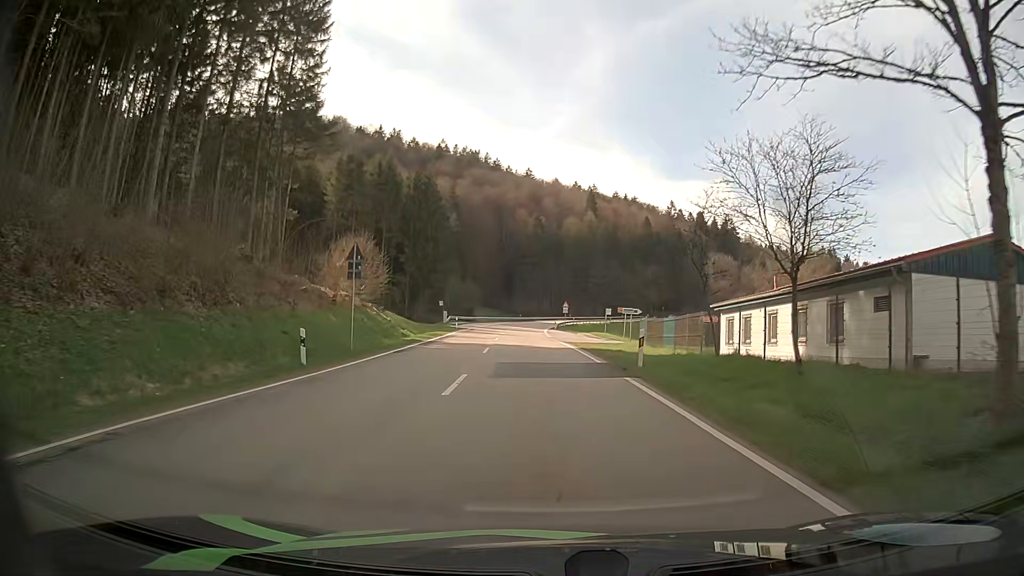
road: secondary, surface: asphalt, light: Day
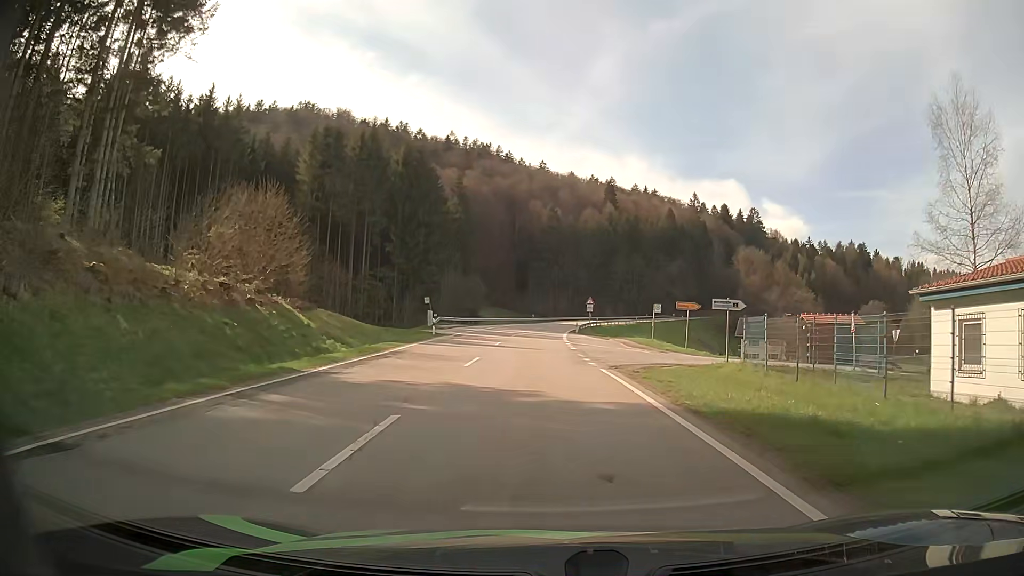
(0.0, +19.7) m; 0°
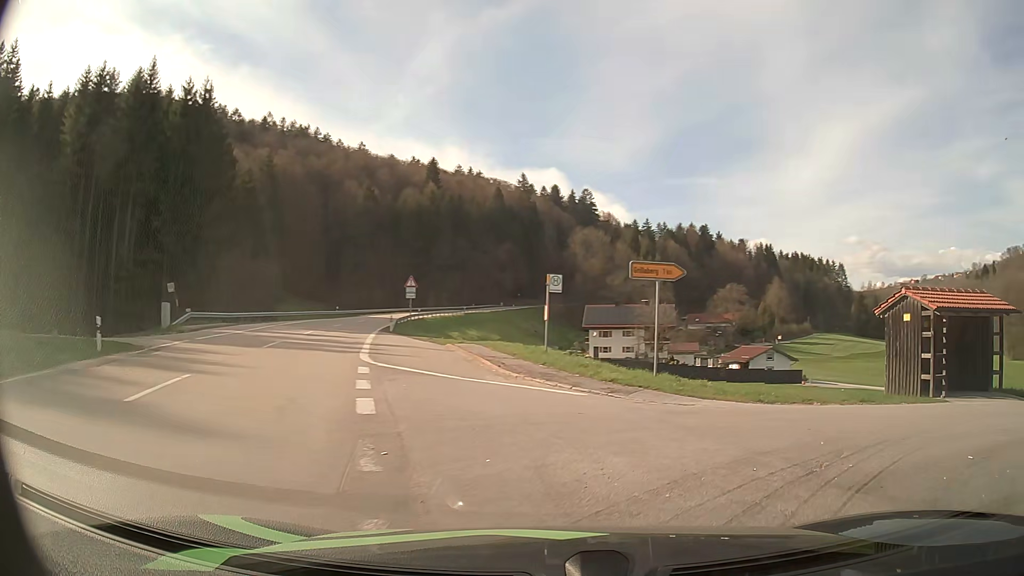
(+0.6, +22.2) m; +15°
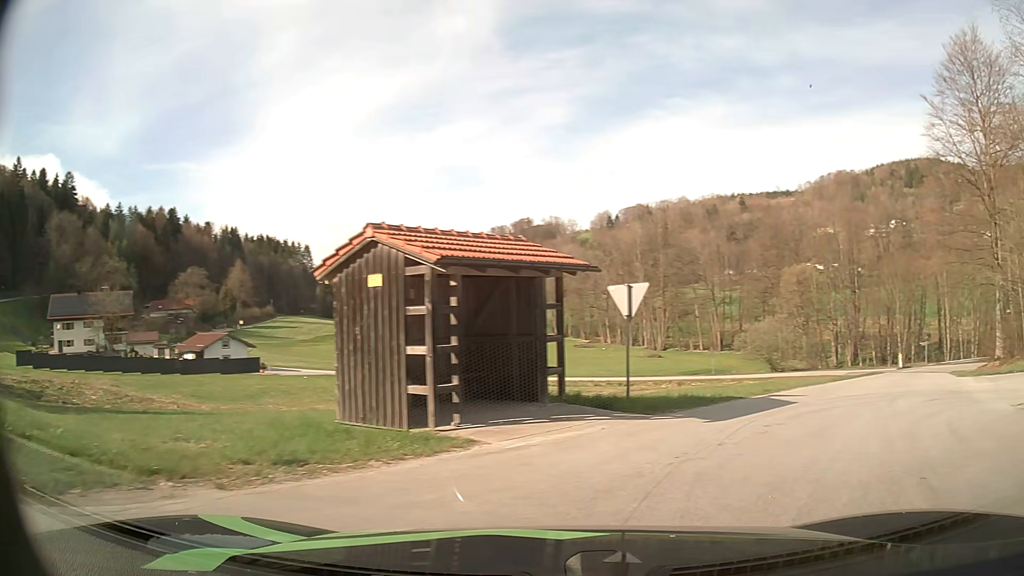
(+2.8, +7.6) m; +45°
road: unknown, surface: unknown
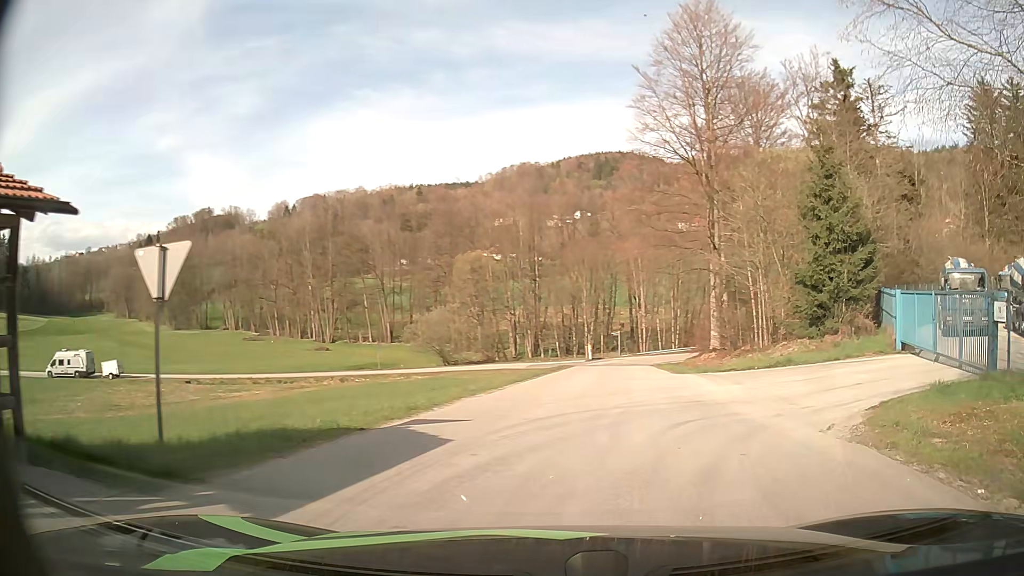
(+1.5, +5.5) m; +28°
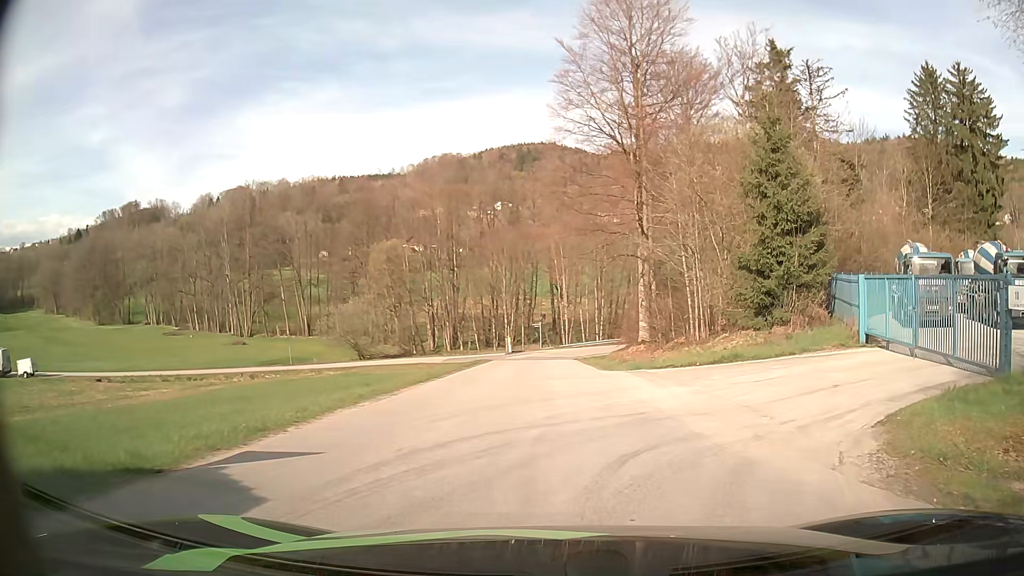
(+0.2, +3.3) m; +6°
